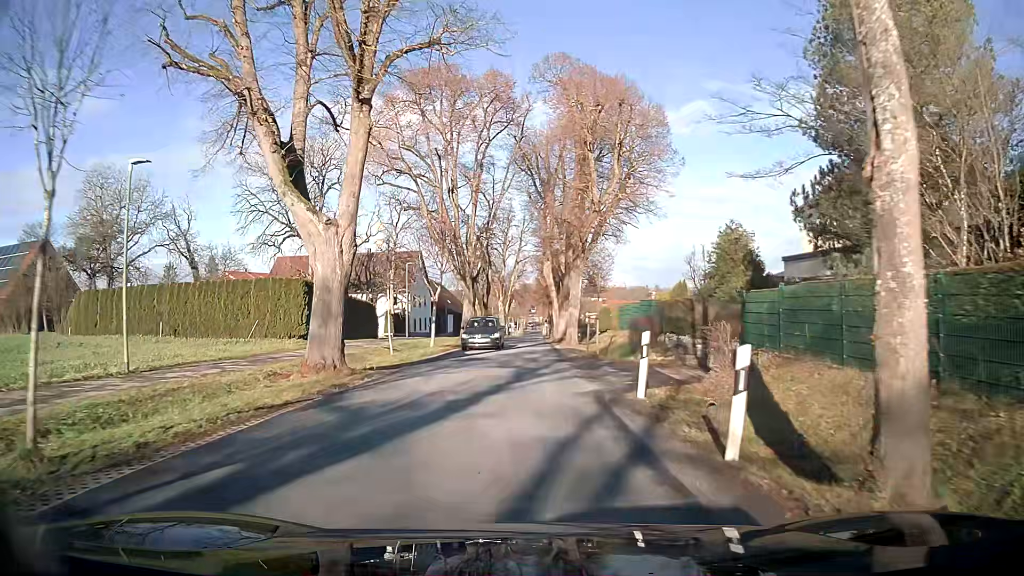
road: secondary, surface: asphalt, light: Day
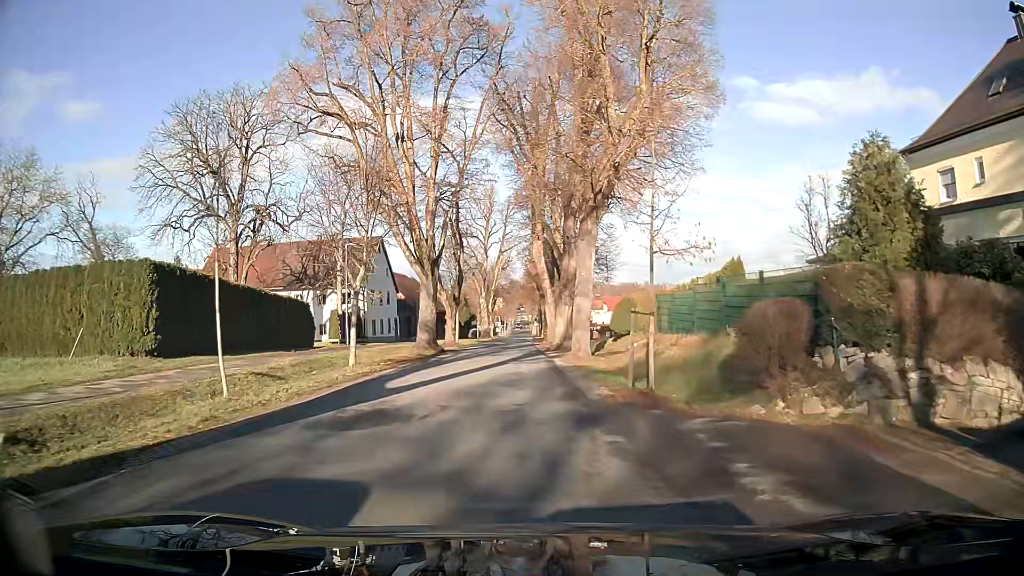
(+0.1, +13.4) m; 0°
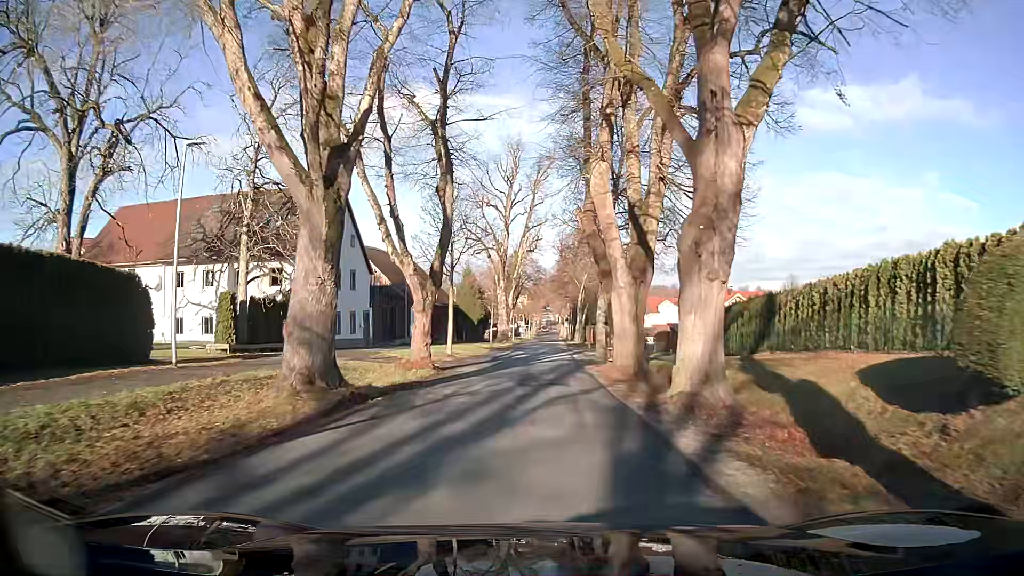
(-0.4, +21.3) m; -1°
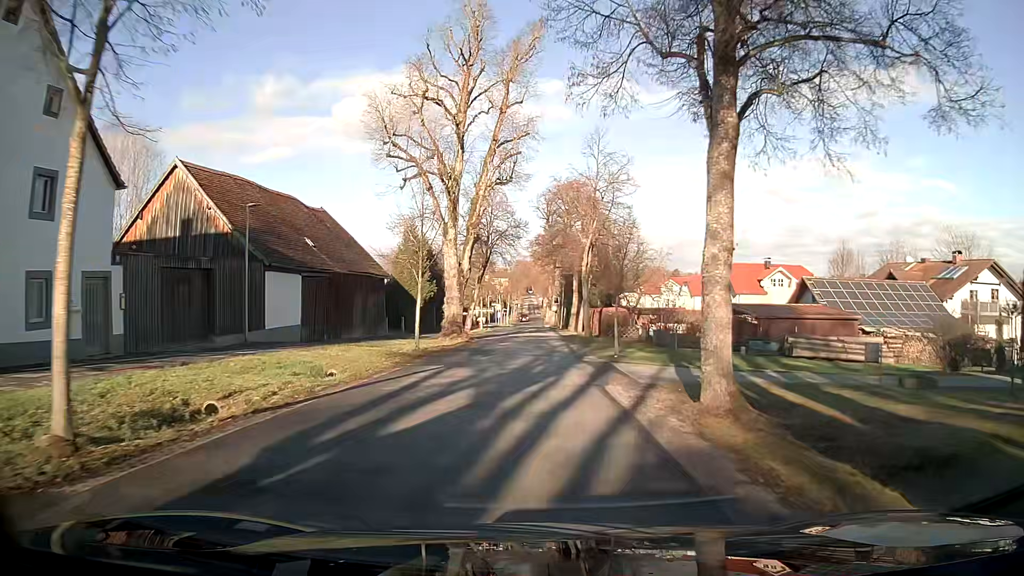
(0.0, +26.2) m; 0°
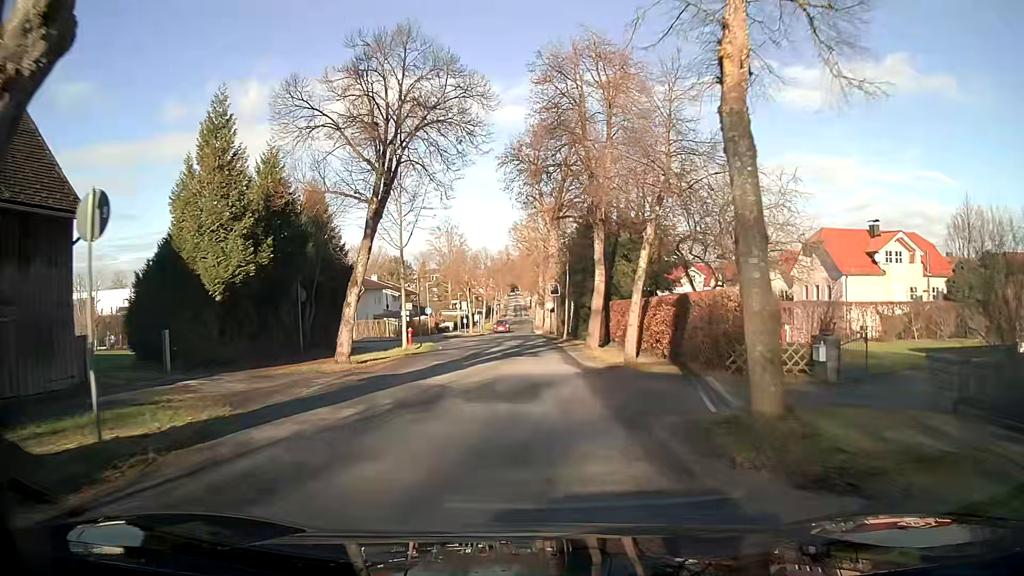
(+0.9, +31.5) m; +2°
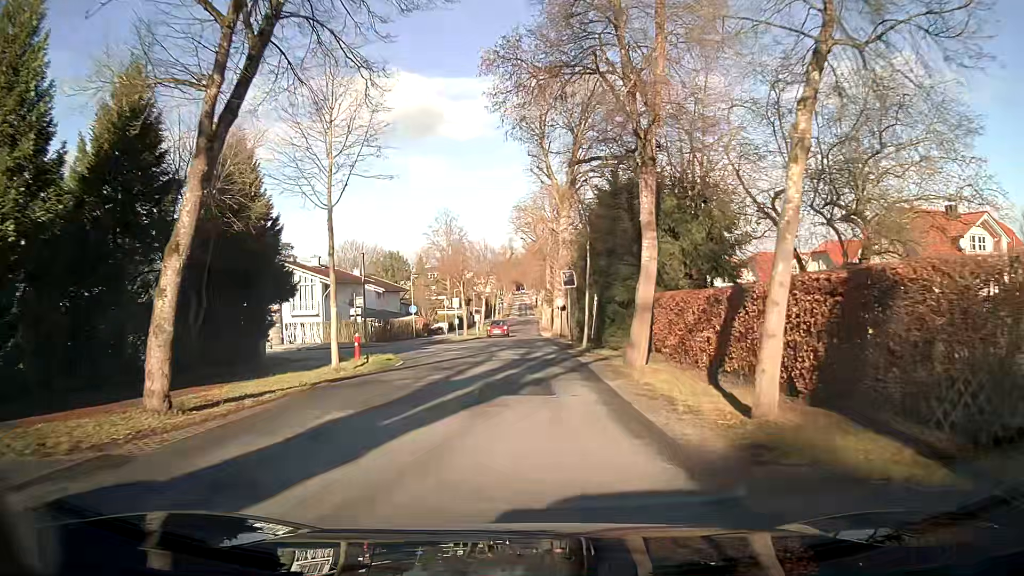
(-0.1, +11.1) m; 0°
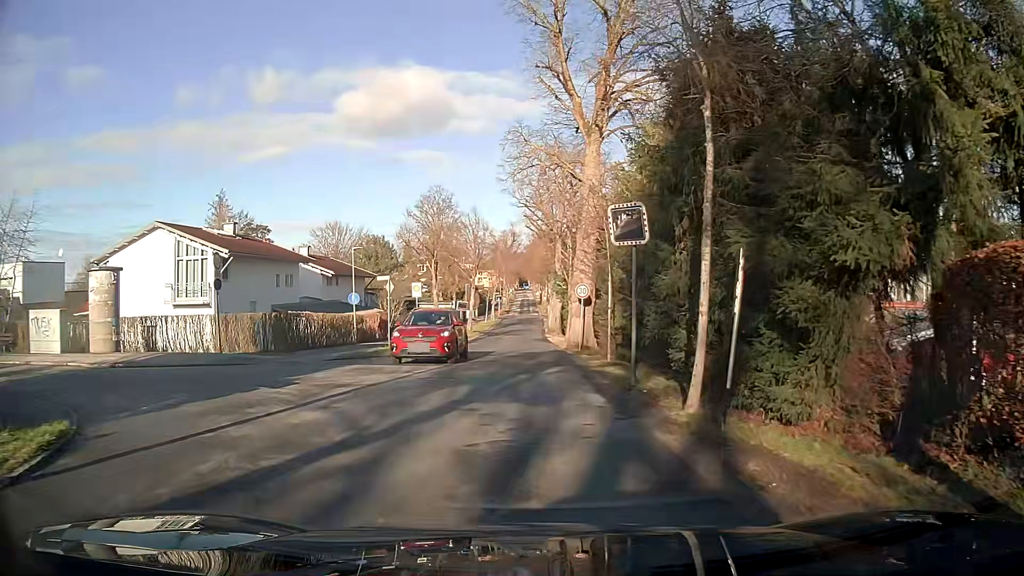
(-0.1, +18.4) m; 0°
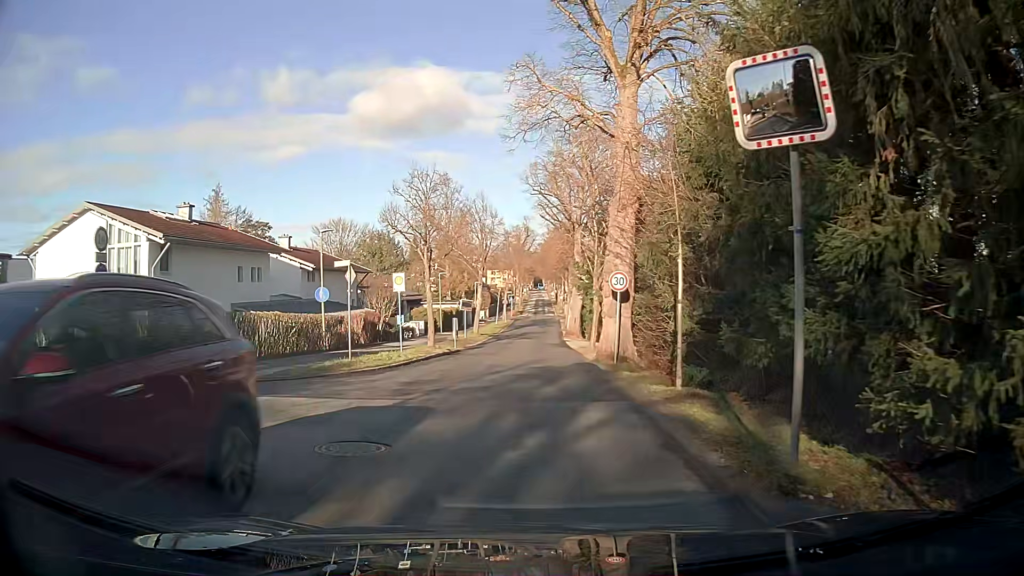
(-0.1, +7.6) m; -2°
(0, +10) (0, +20) (0, +30) (+1, +40) (+1, +50) (+2, +60) (+2, +70) (+3, +80) (+3, +90) (+3, +100) m
